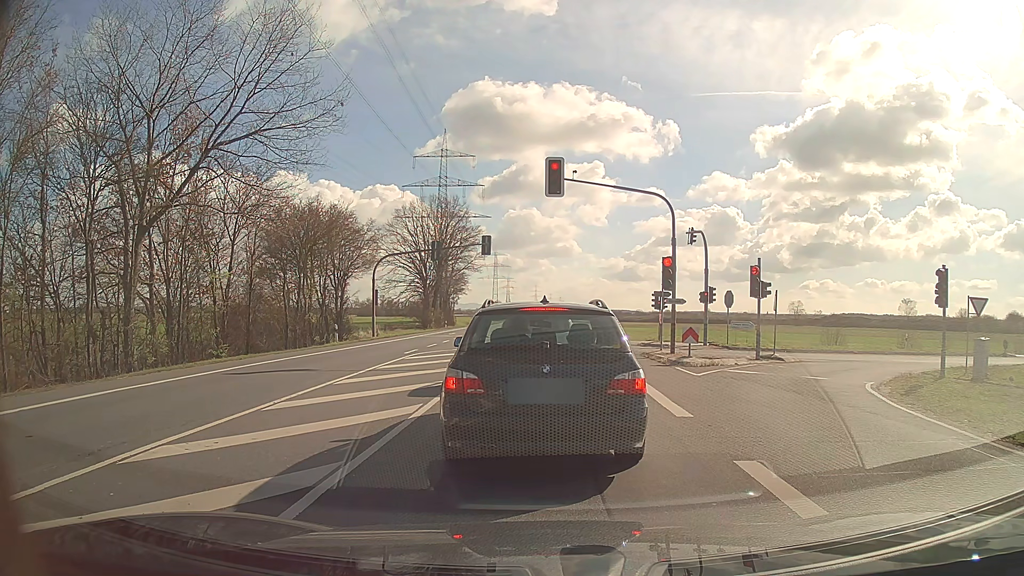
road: secondary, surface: asphalt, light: Day
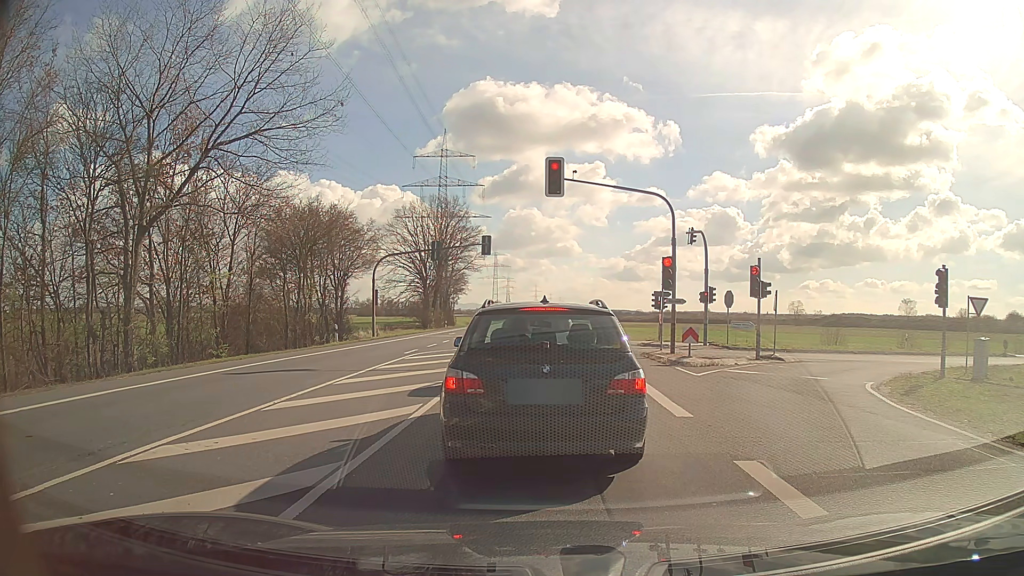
(0.0, 0.0) m; 0°
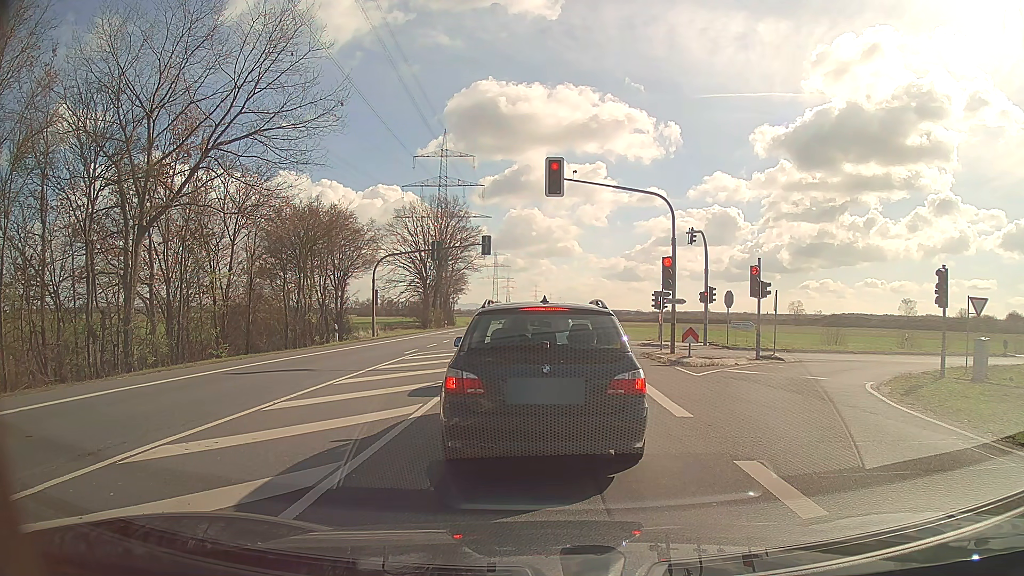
(0.0, 0.0) m; 0°
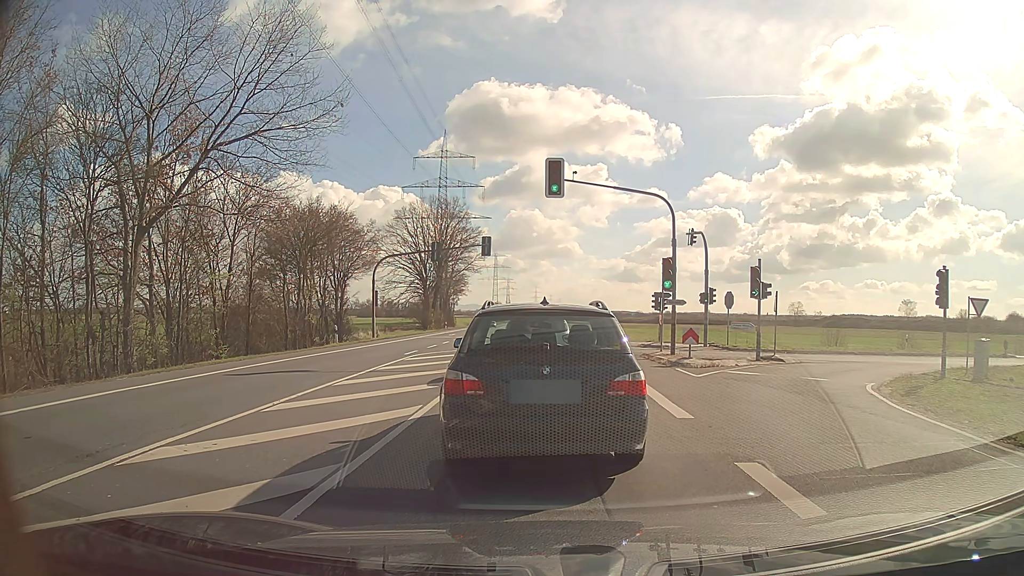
(0.0, 0.0) m; 0°
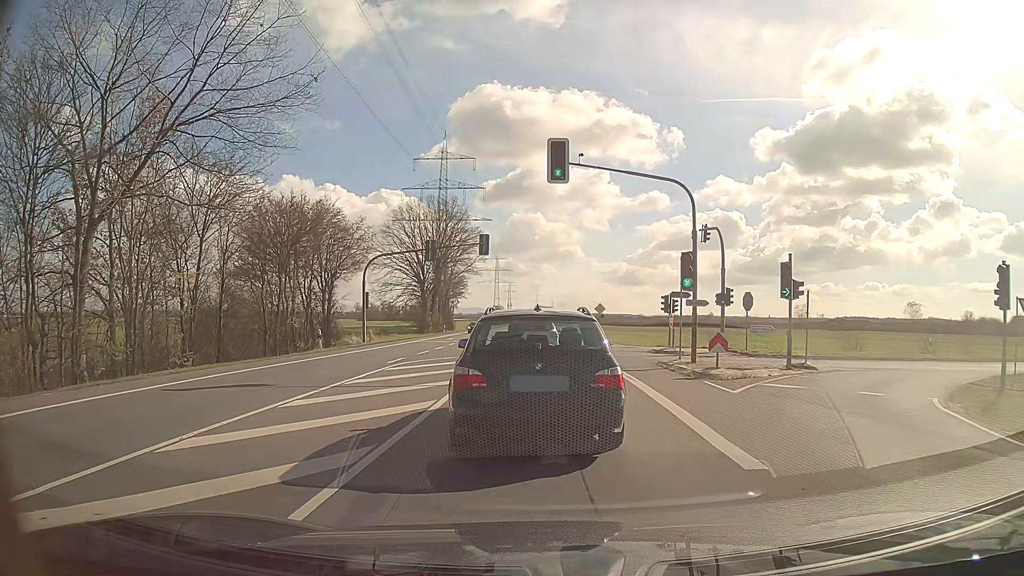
(+0.1, +3.3) m; +1°
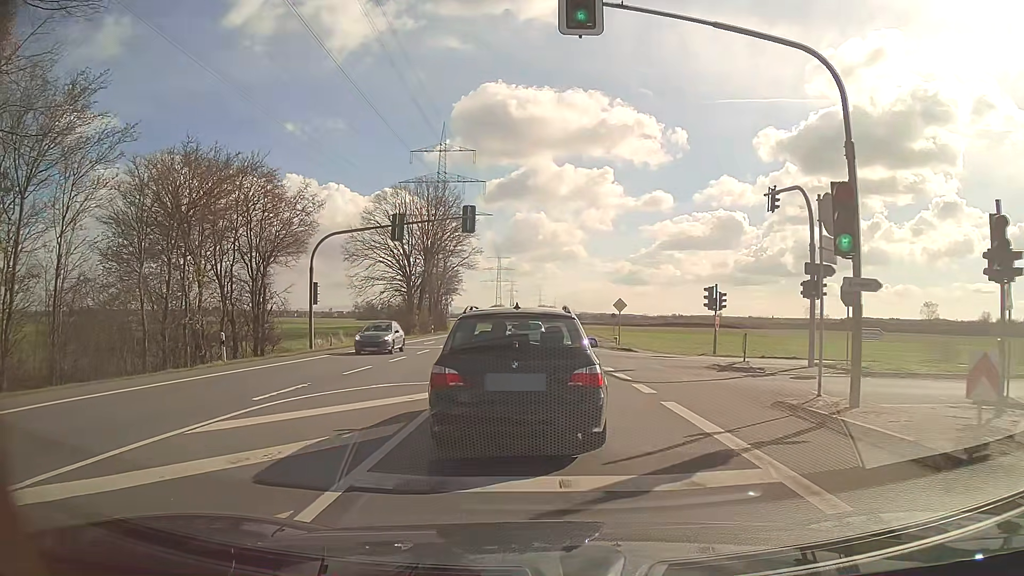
(0.0, +11.5) m; 0°
